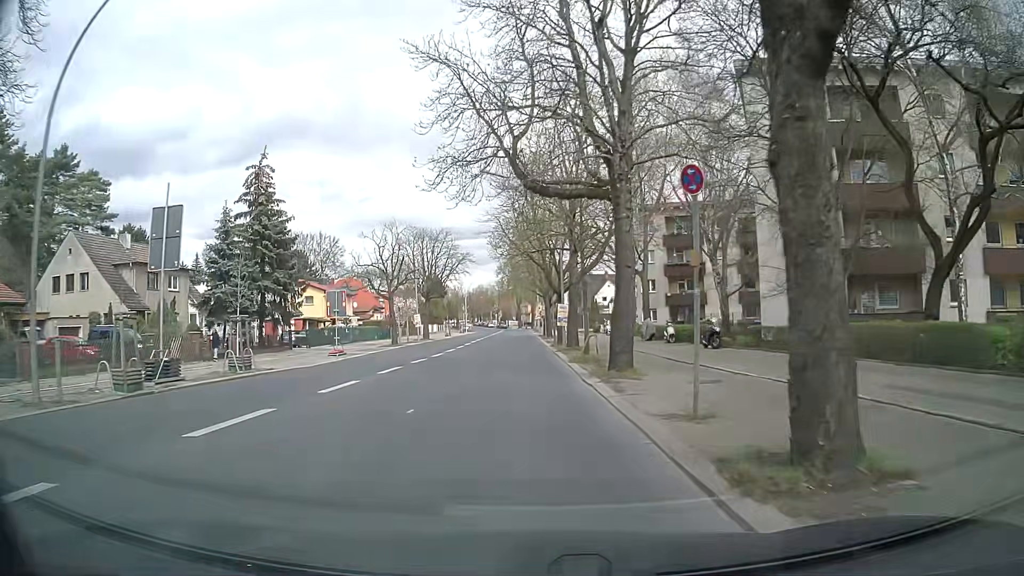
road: secondary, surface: asphalt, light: Day
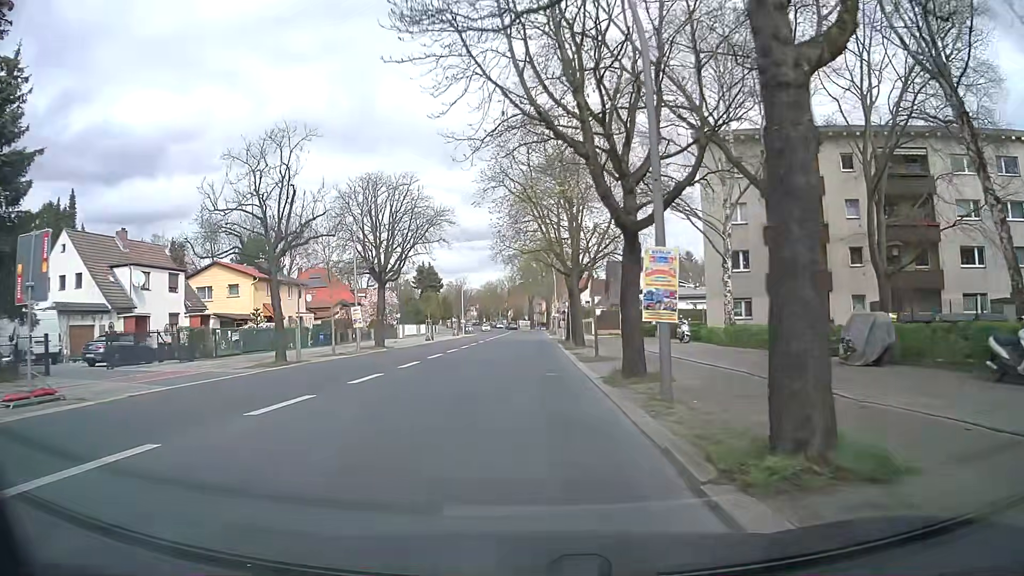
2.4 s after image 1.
(0.0, +28.0) m; -1°
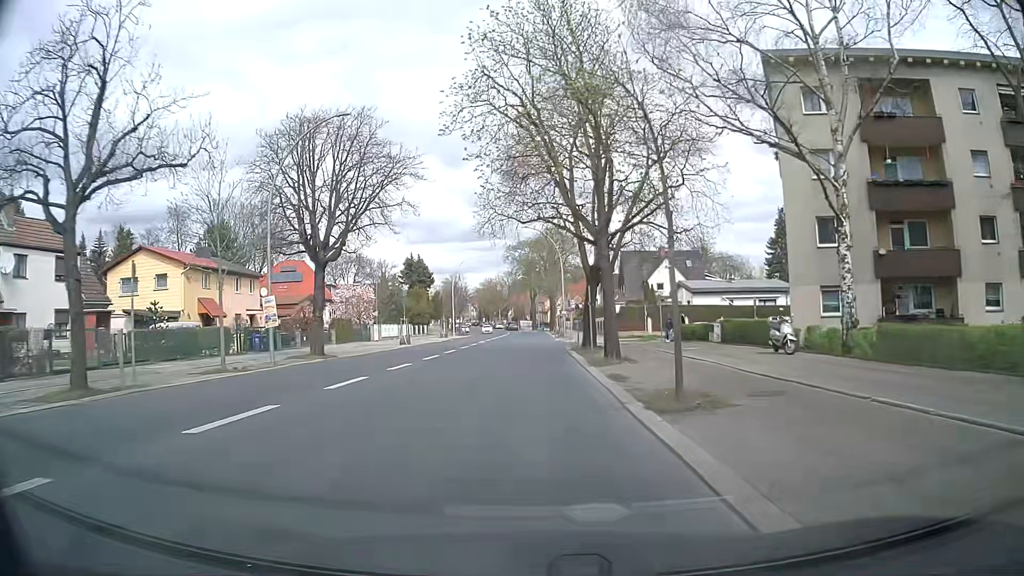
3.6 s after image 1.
(+0.1, +14.3) m; 0°
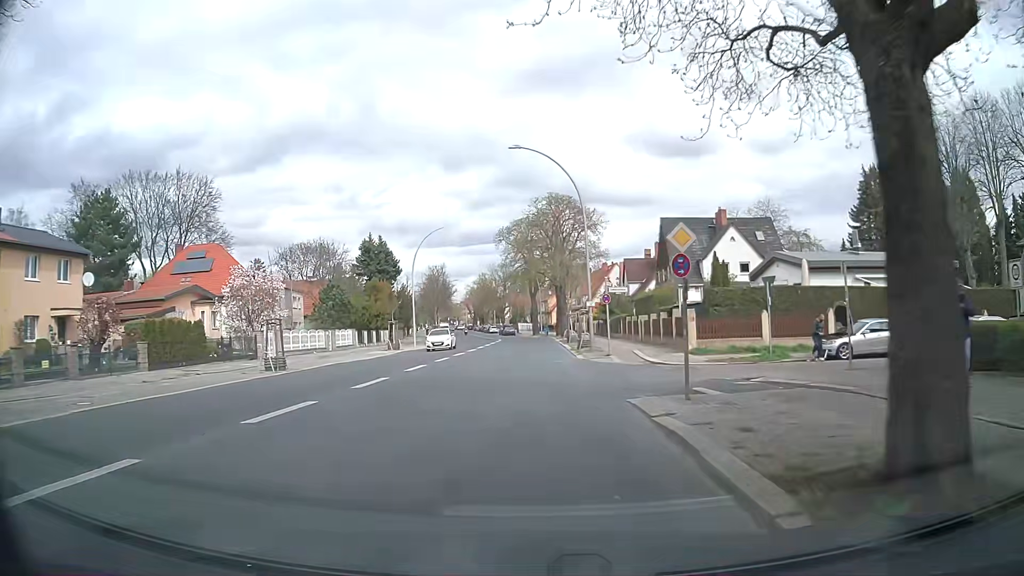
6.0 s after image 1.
(0.0, +28.7) m; -1°
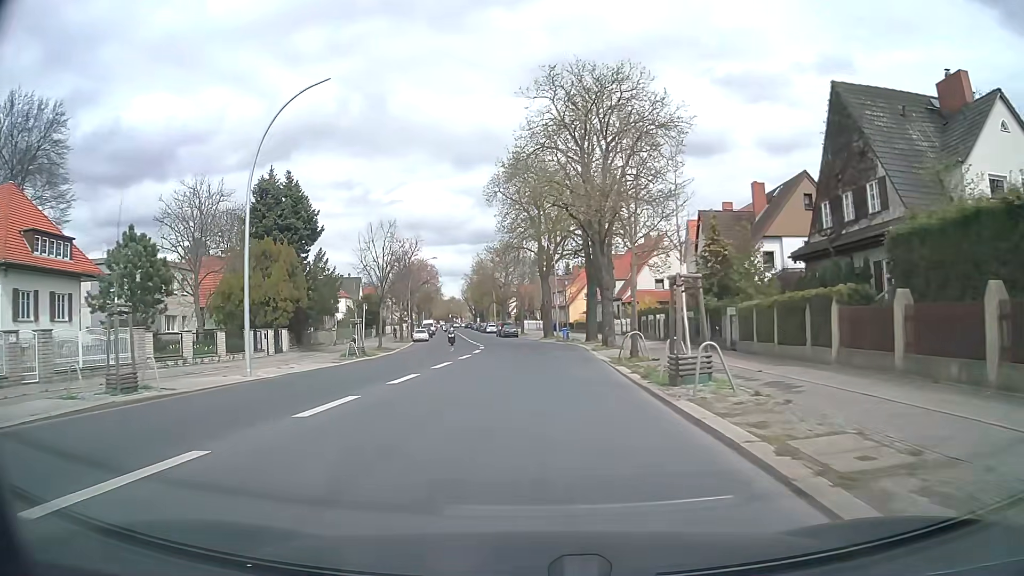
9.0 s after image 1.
(+0.2, +35.5) m; -1°
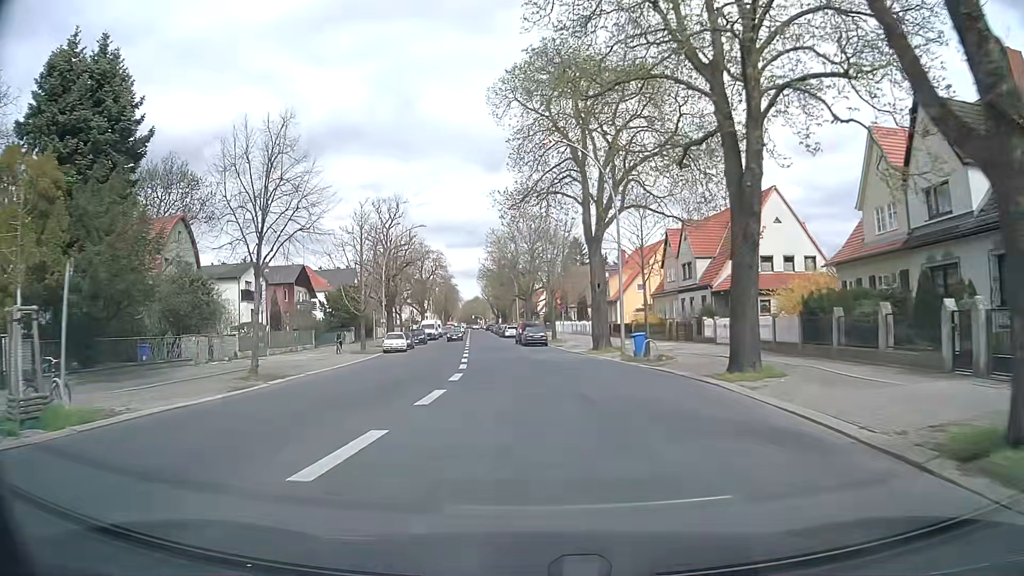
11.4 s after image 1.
(-0.5, +28.1) m; -2°
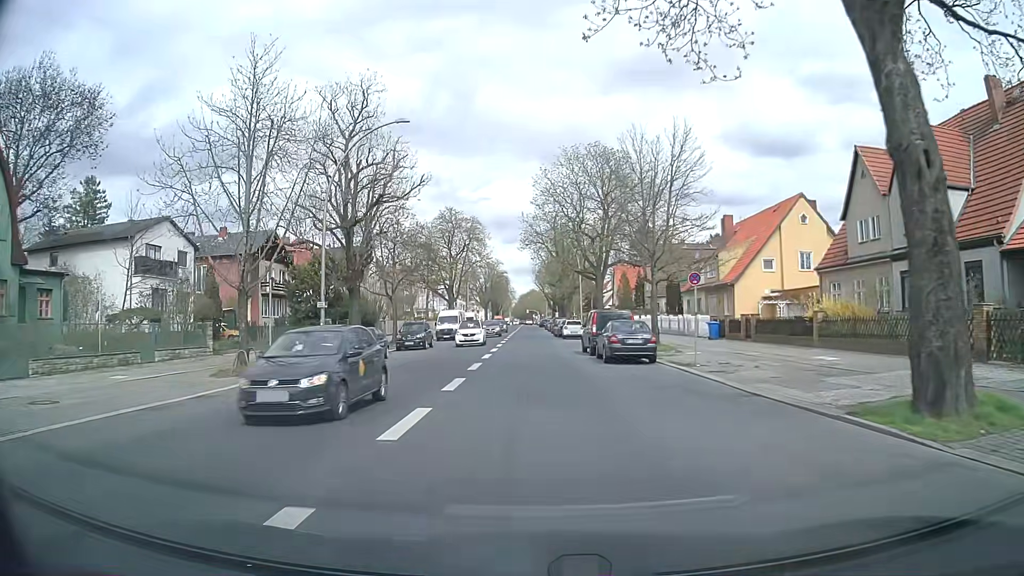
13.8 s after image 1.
(-1.2, +27.7) m; -5°
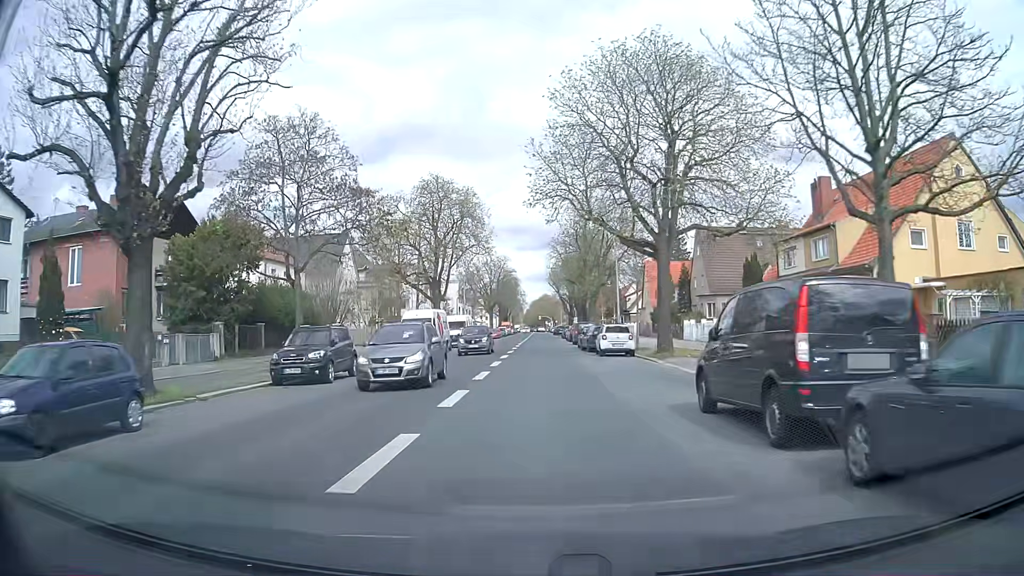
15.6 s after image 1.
(-0.1, +20.6) m; -1°
(0, +10) (0, +20) (0, +30) (0, +40) (+1, +50) (+1, +60) (+1, +70) (+1, +80) (+1, +90) (+1, +100) m
